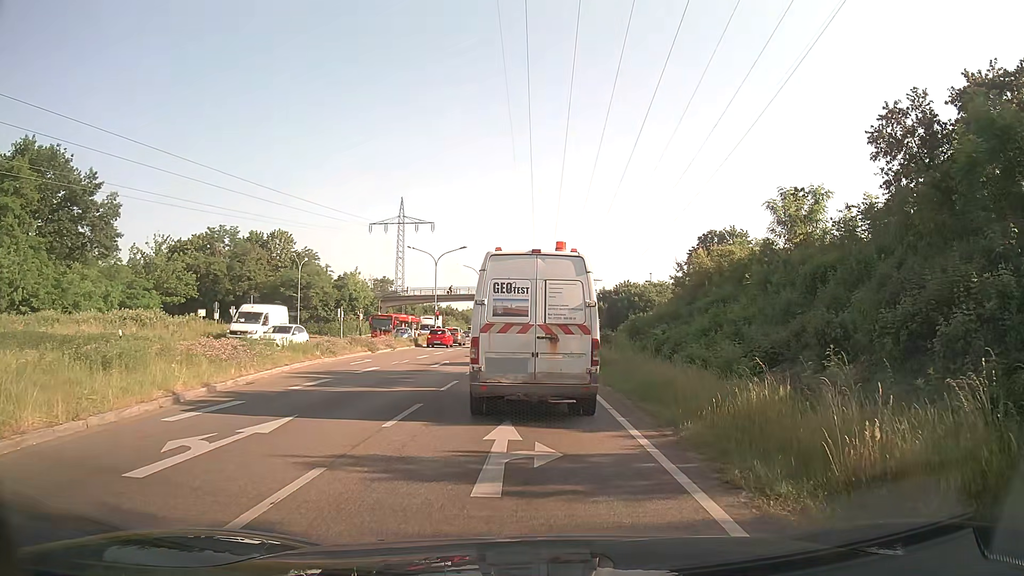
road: primary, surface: asphalt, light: Day
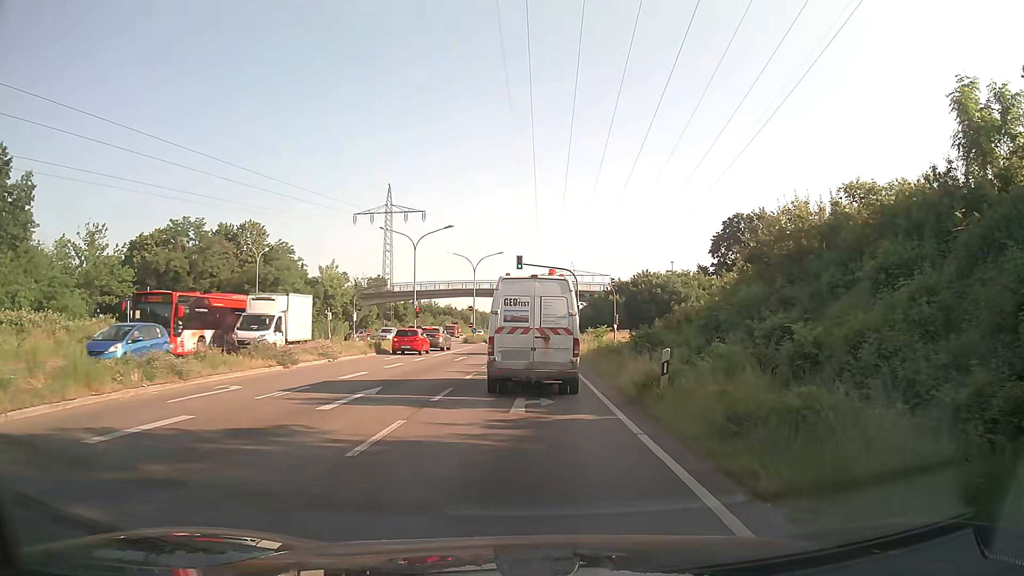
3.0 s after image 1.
(0.0, +14.5) m; 0°
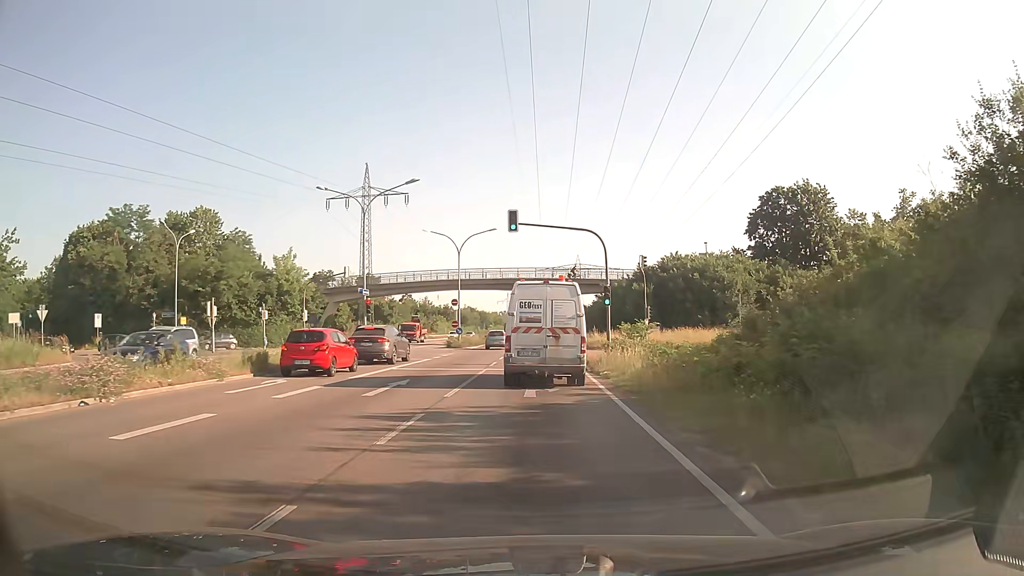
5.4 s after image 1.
(-0.1, +17.6) m; -1°
